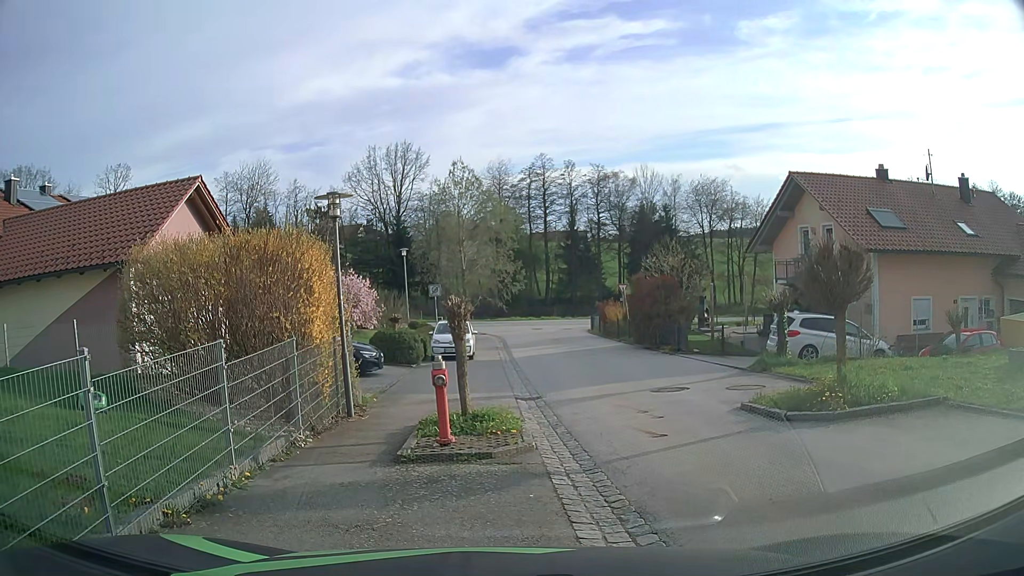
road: secondary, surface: asphalt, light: Day
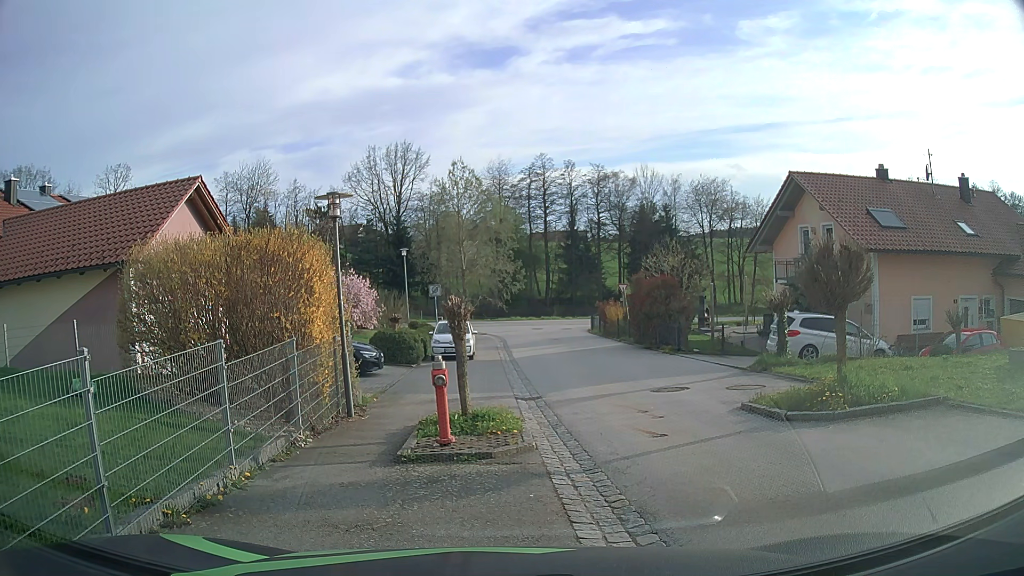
(0.0, +0.1) m; 0°
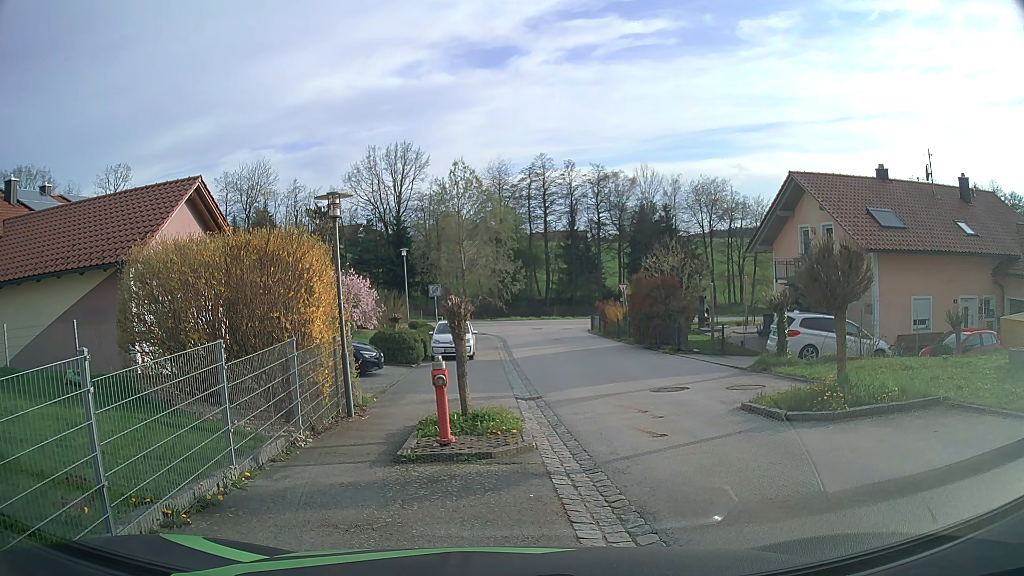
(0.0, 0.0) m; 0°
